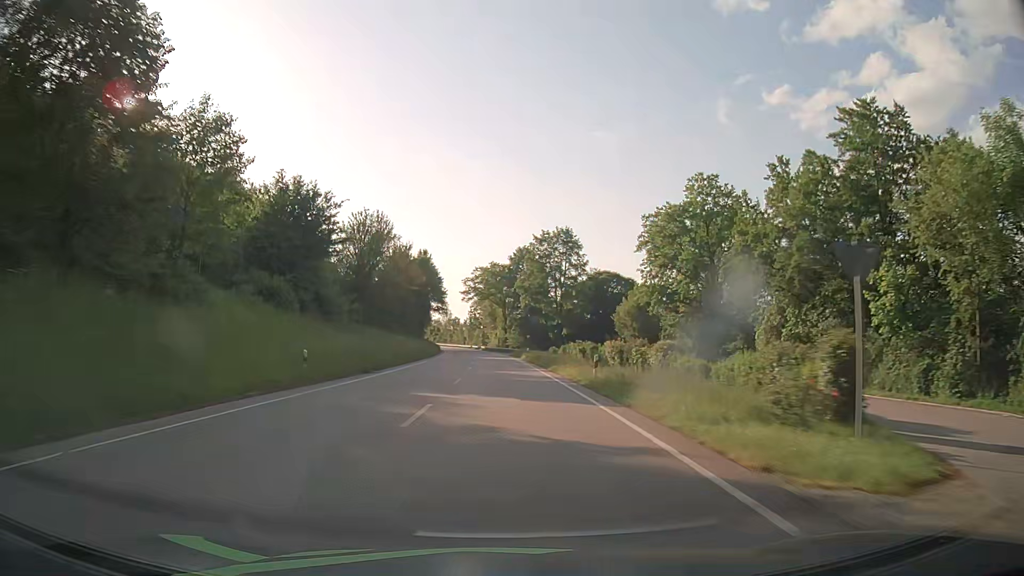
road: primary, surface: asphalt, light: Day
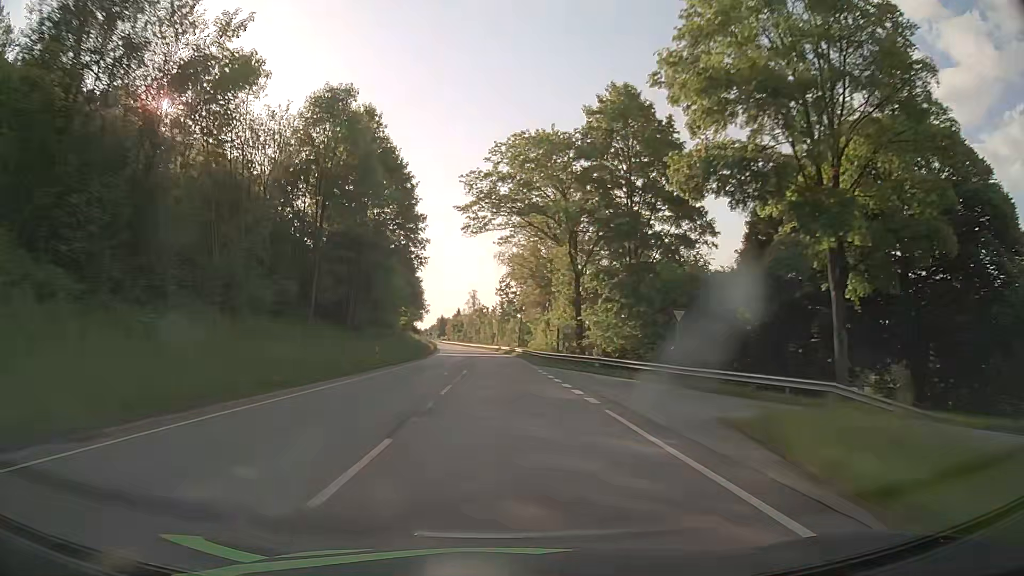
(-2.2, +78.9) m; -4°
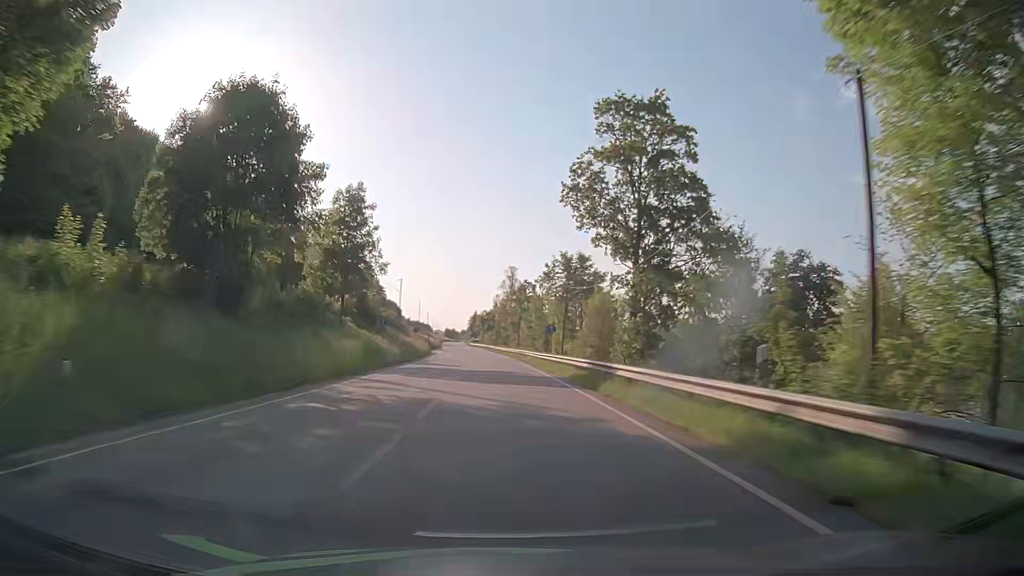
(-2.2, +79.0) m; -3°
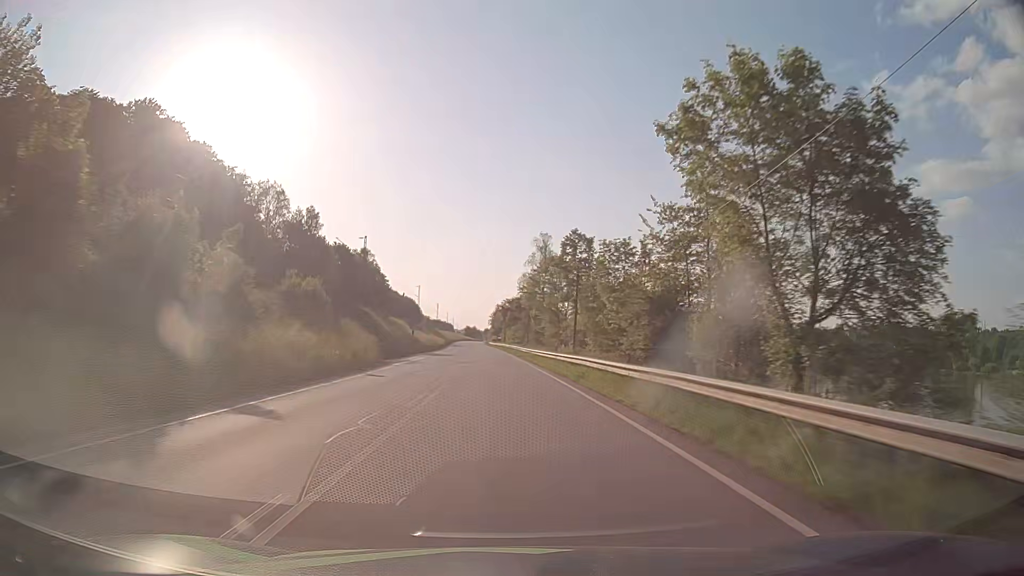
(-1.1, +47.4) m; -2°
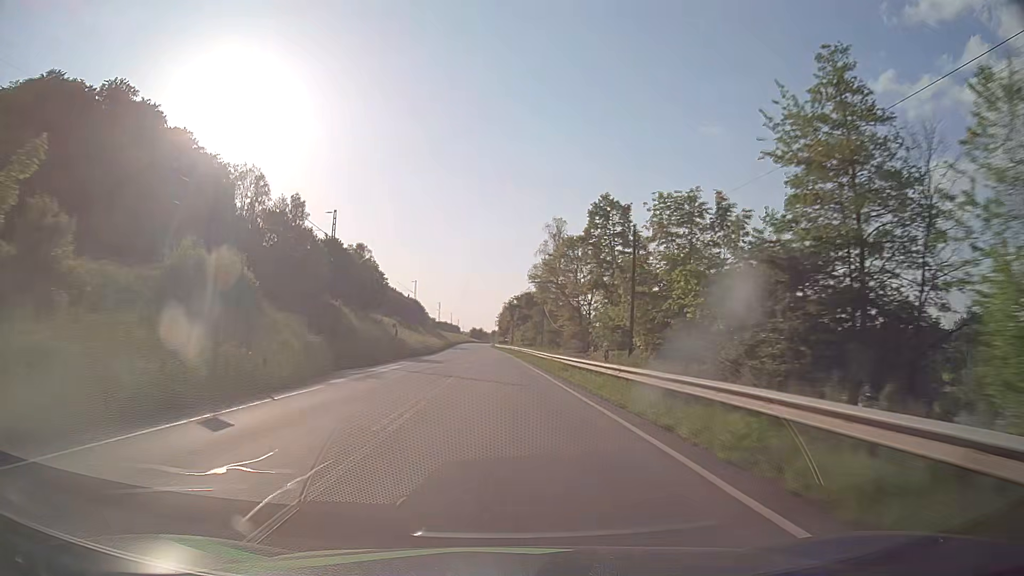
(-0.1, +15.8) m; -1°
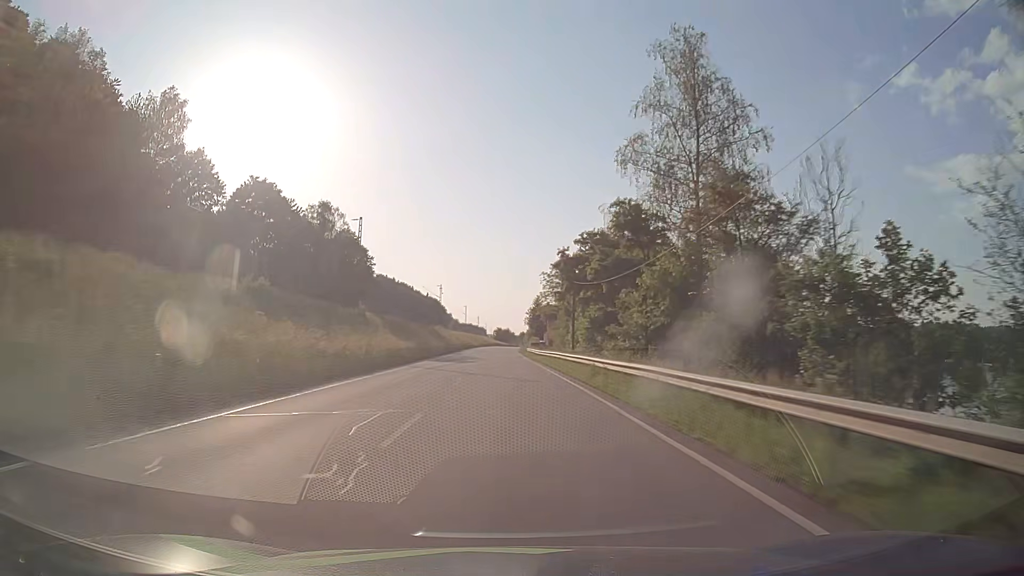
(-1.3, +63.1) m; -2°
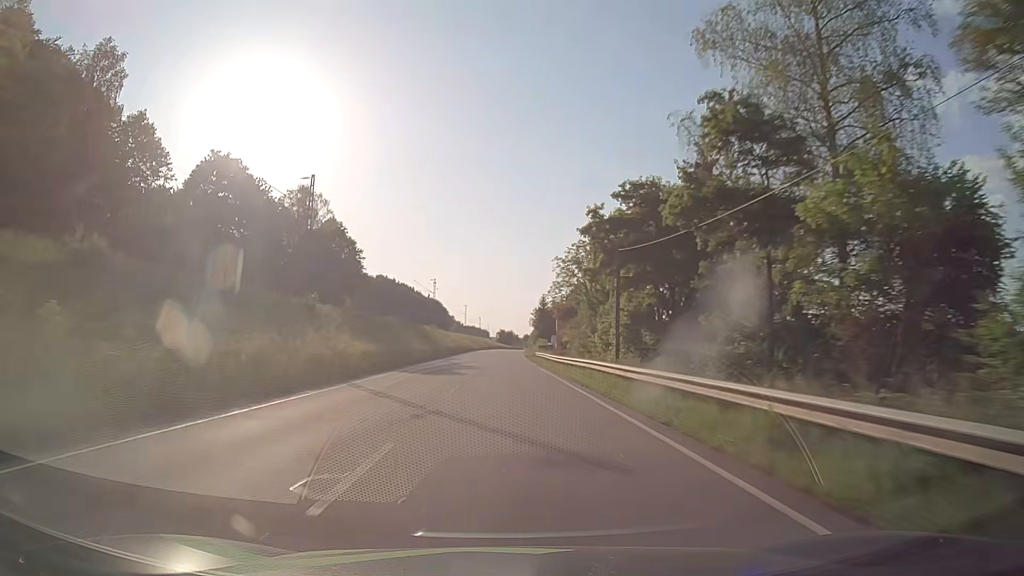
(0.0, +15.8) m; 0°
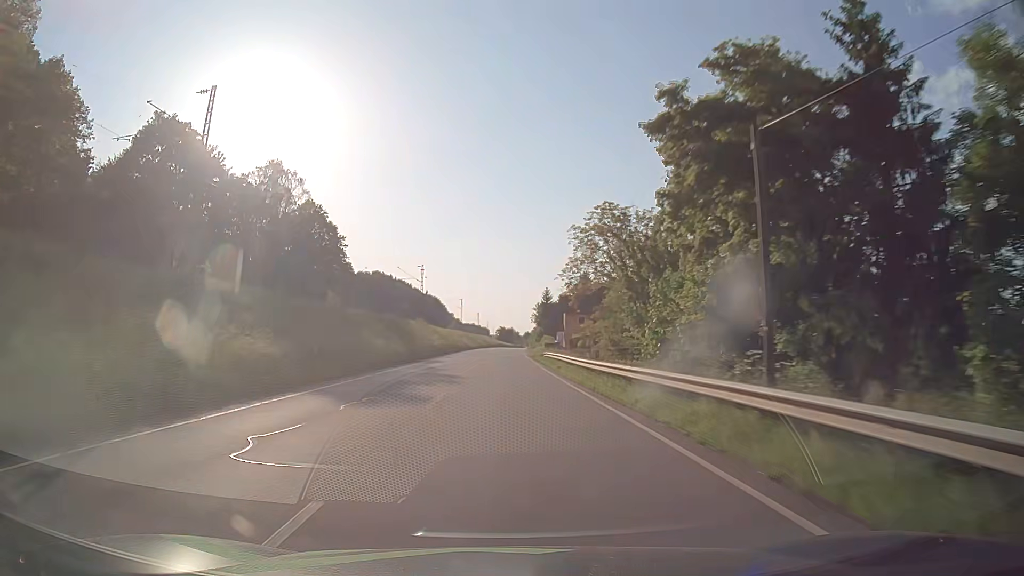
(0.0, +15.8) m; 0°
(0, +10) (0, +20) (0, +30) (0, +40) (0, +50) (0, +60) (0, +70) (0, +80) (0, +90) (+1, +100) m
